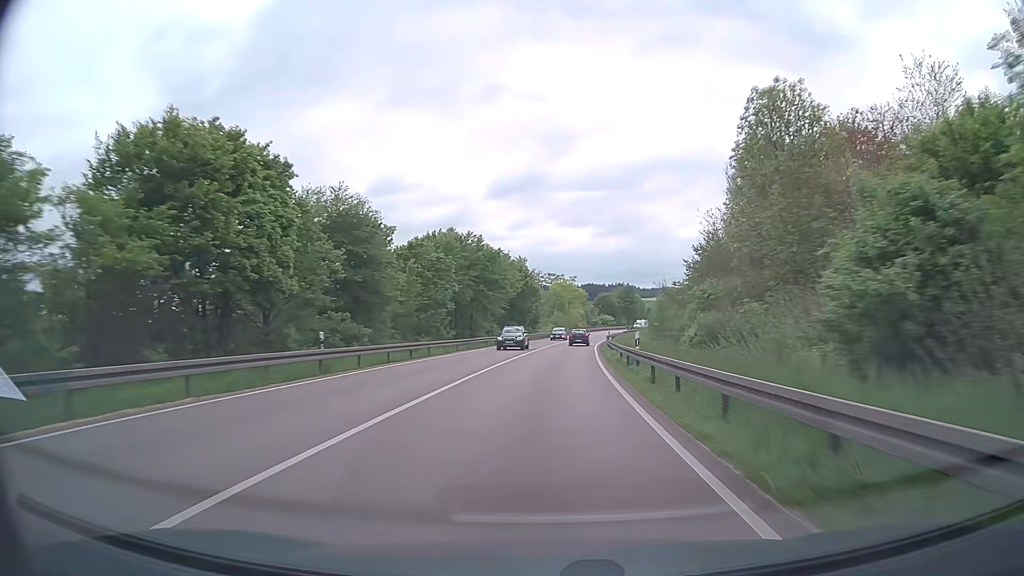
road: trunk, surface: asphalt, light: Day
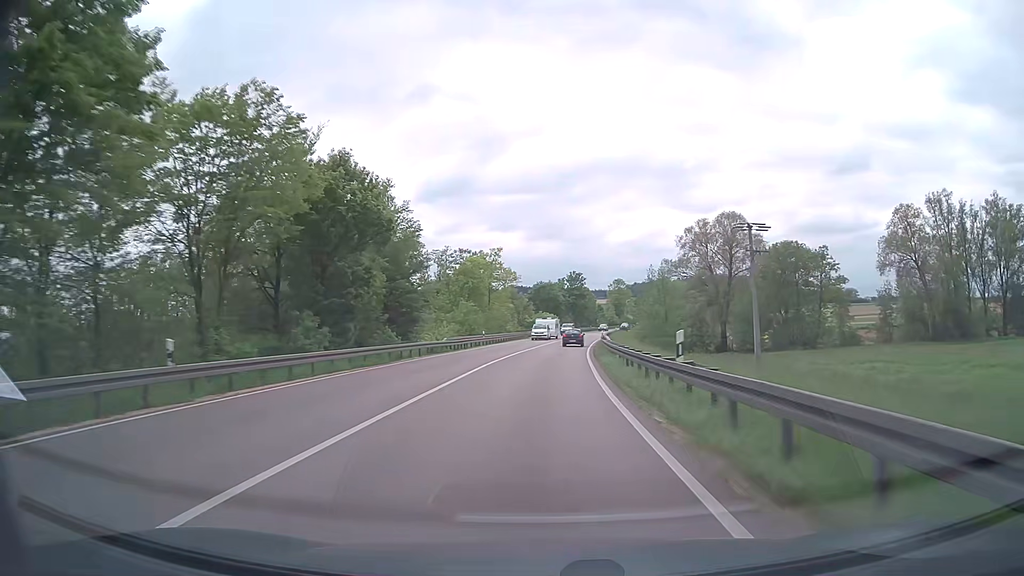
(+3.1, +59.7) m; +6°
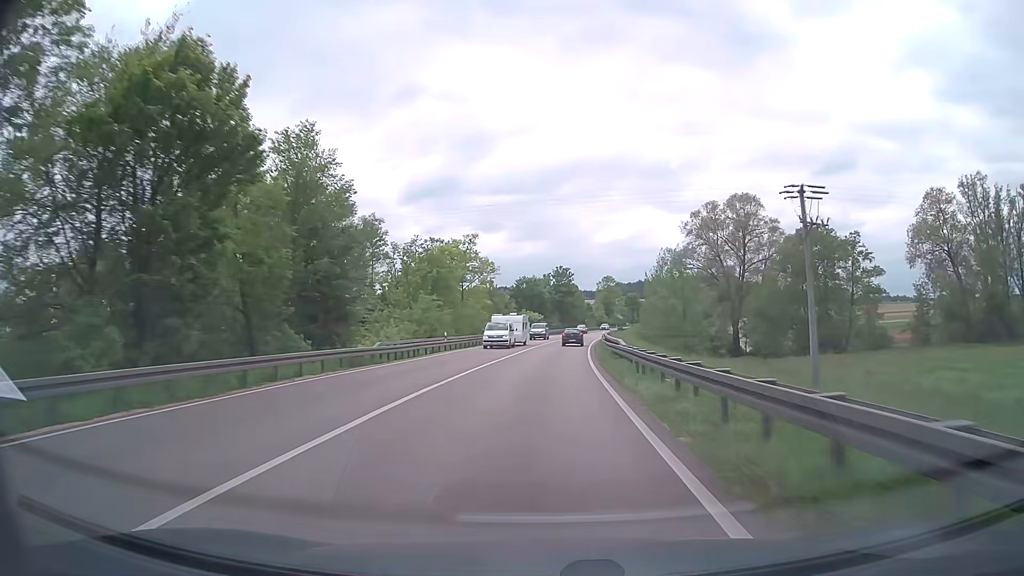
(+0.2, +14.9) m; +1°
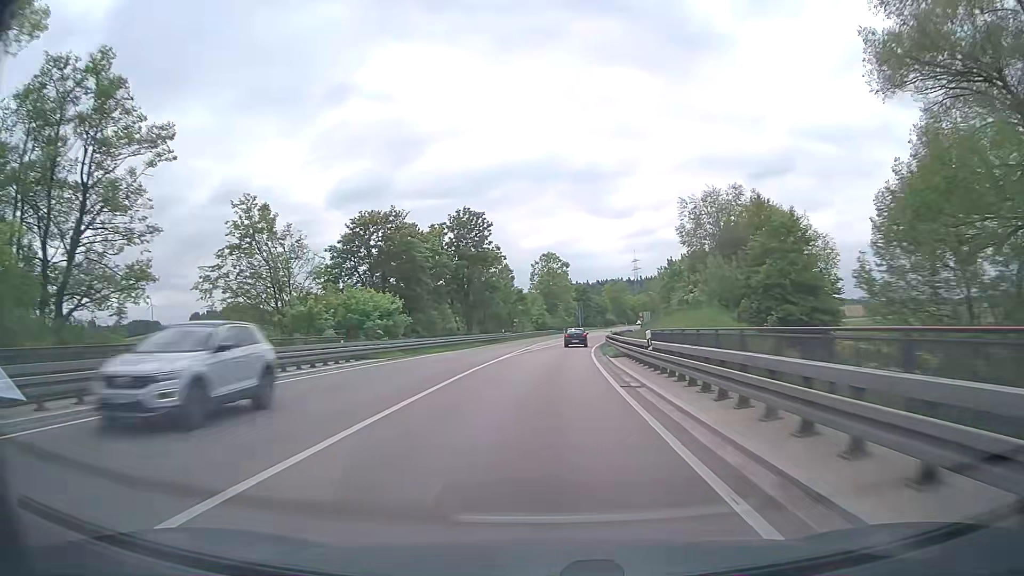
(+4.1, +74.1) m; +6°
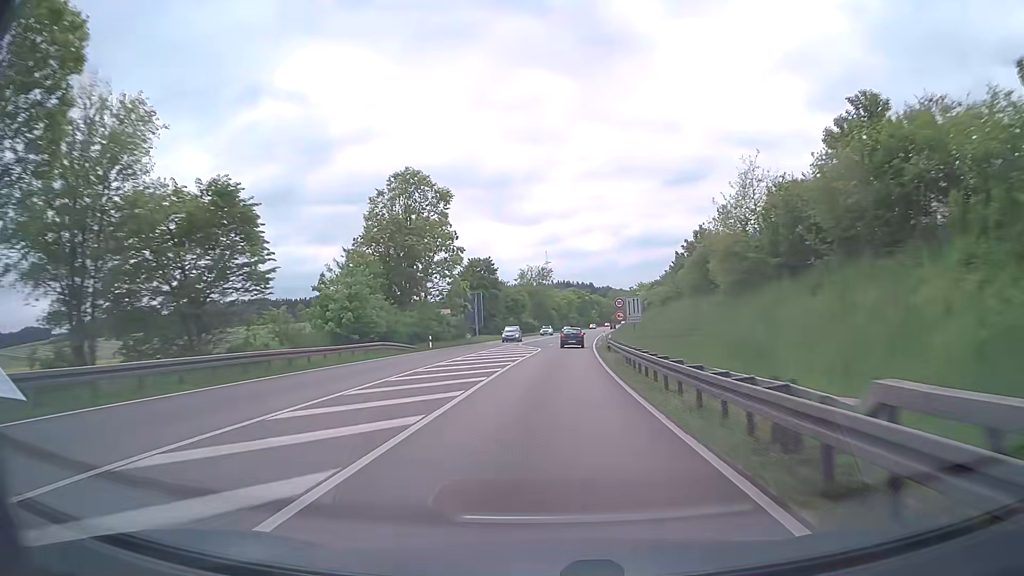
(+5.0, +73.0) m; +8°
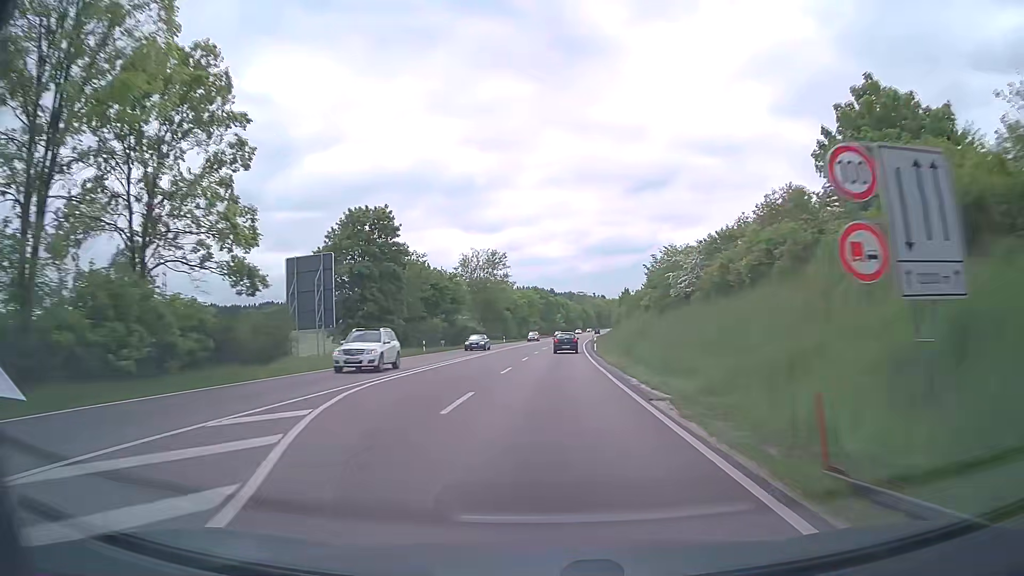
(+1.4, +44.2) m; +3°
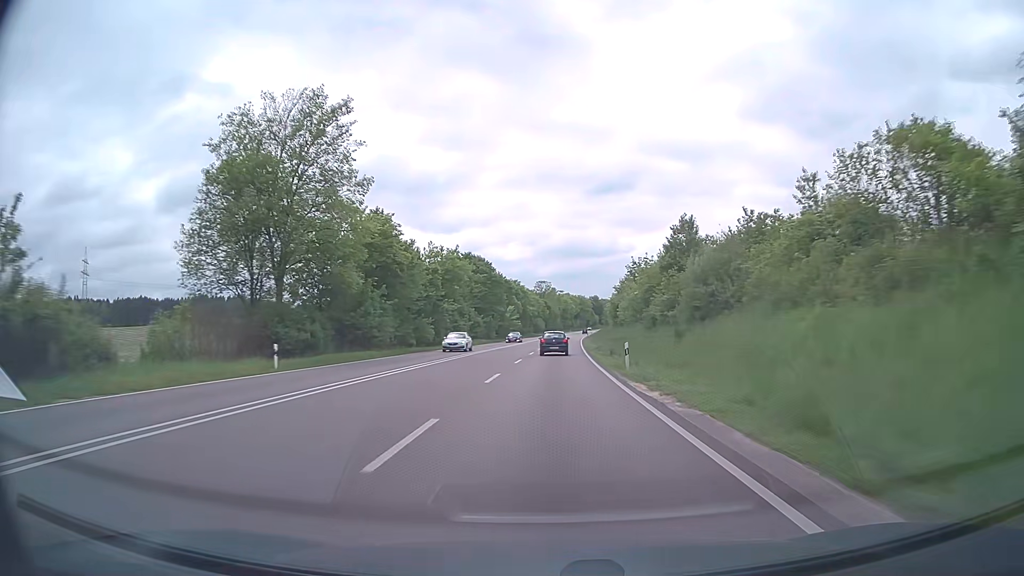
(+2.8, +77.1) m; +4°
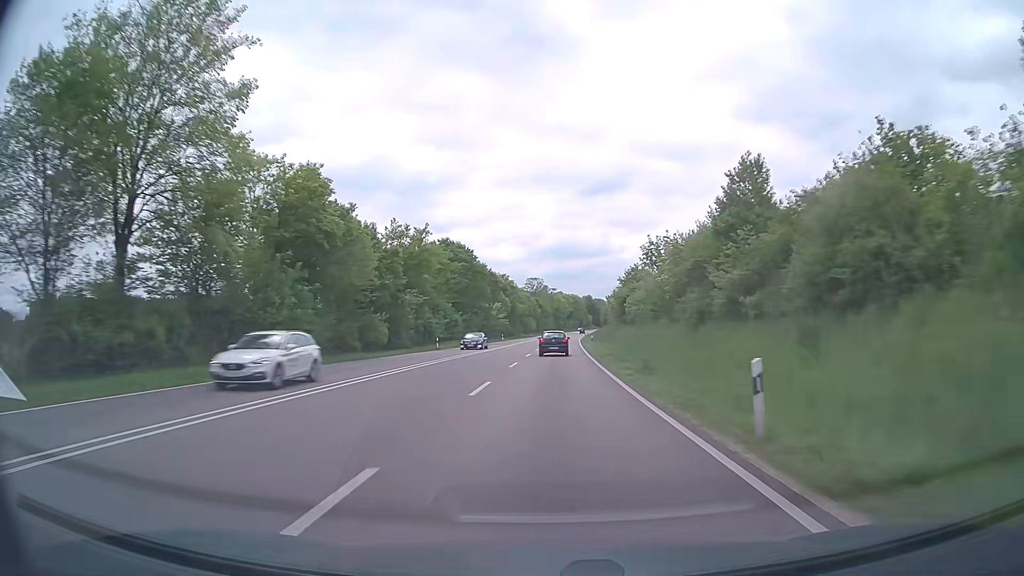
(+0.1, +15.9) m; +1°
(0, +10) (0, +20) (0, +30) (0, +40) (+1, +50) (+1, +60) (+1, +70) (+1, +80) (+1, +90) (+1, +100) m
